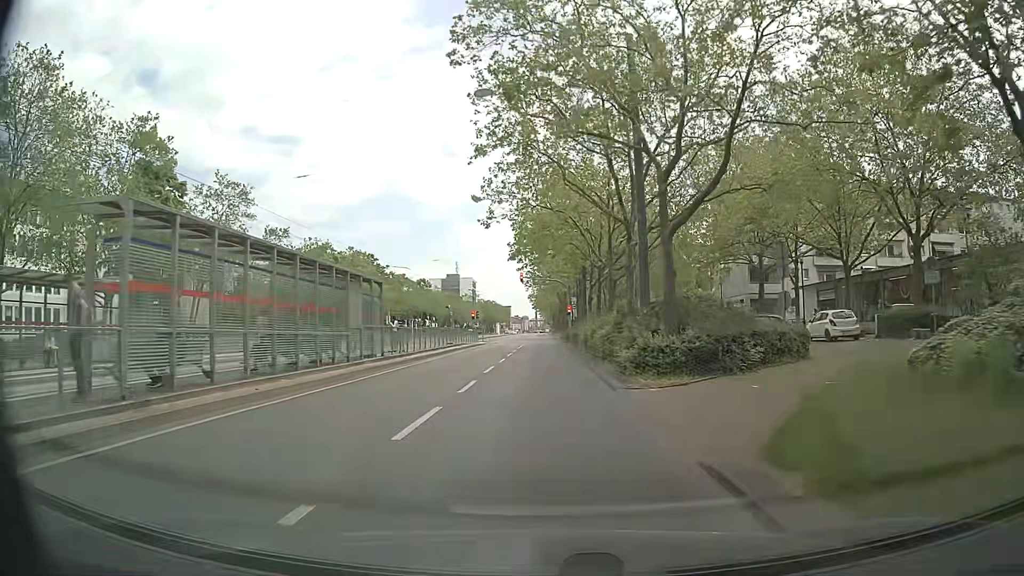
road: primary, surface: asphalt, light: Day
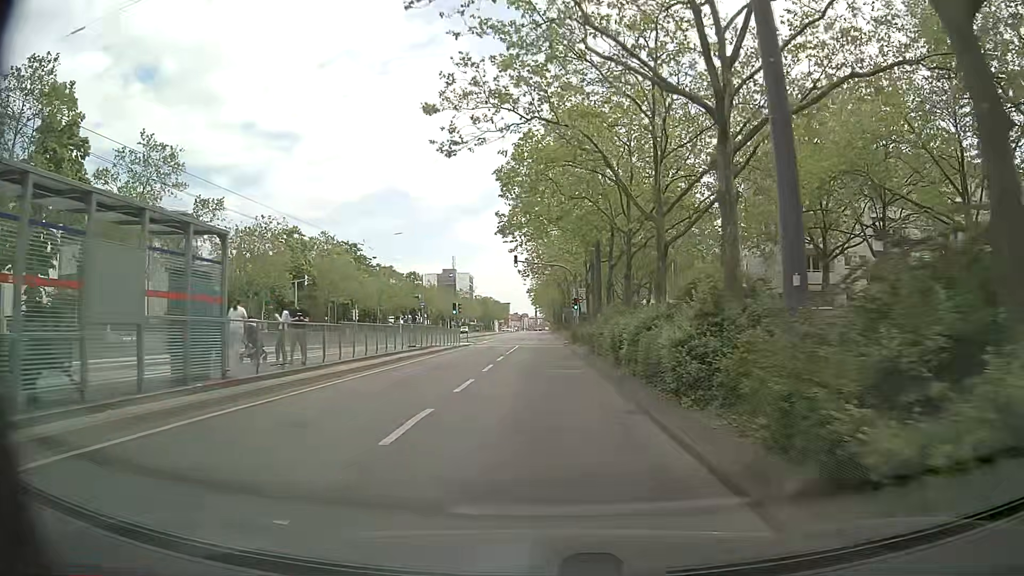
(+0.1, +13.1) m; 0°
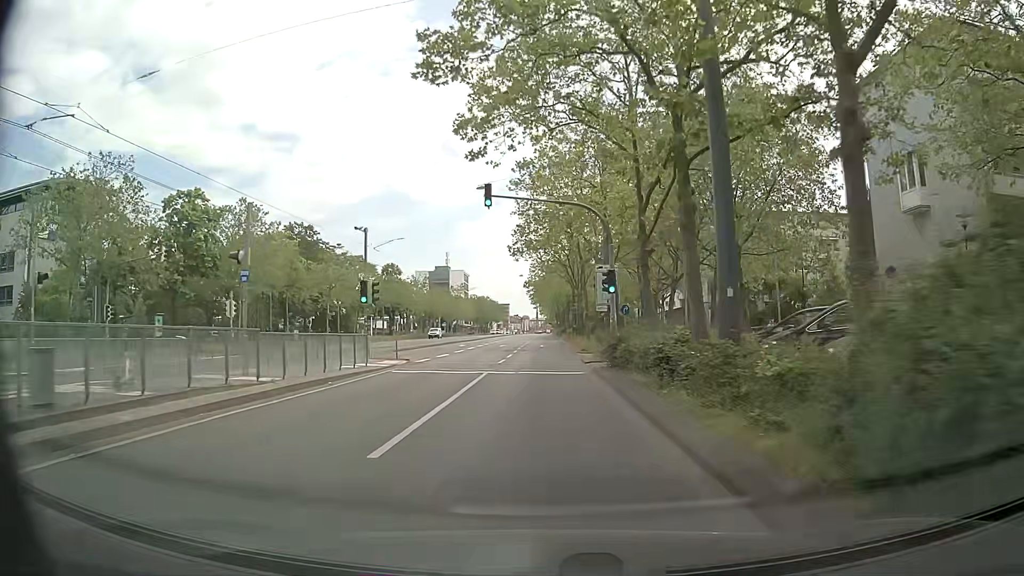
(0.0, +25.7) m; +1°
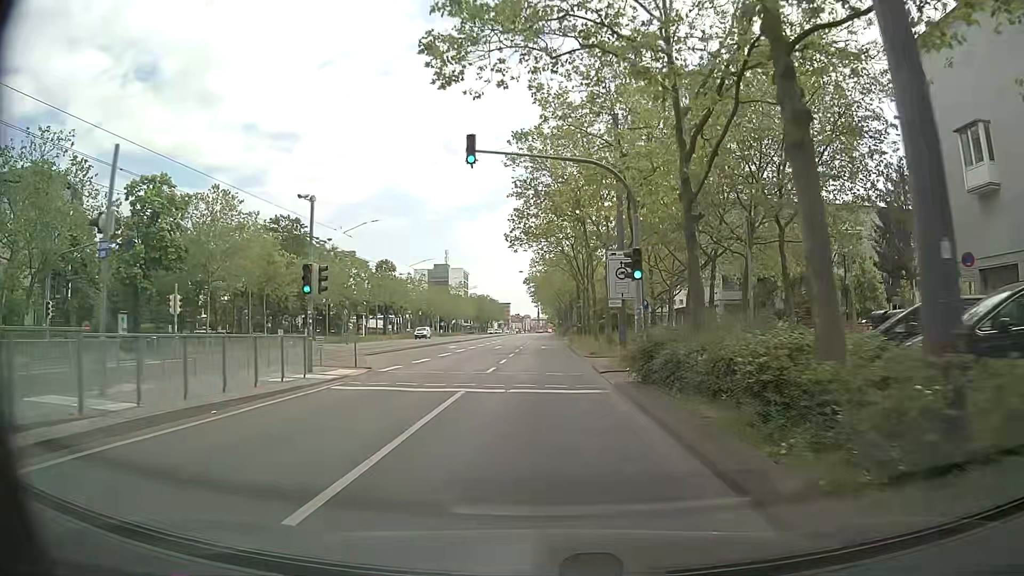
(-0.1, +6.2) m; -1°
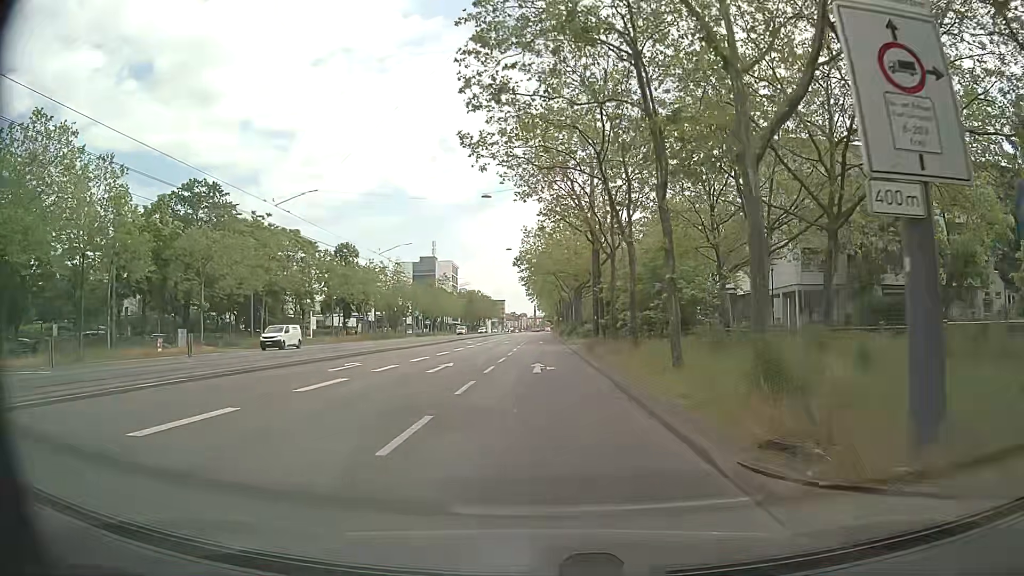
(0.0, +25.2) m; 0°
(0, +10) (0, +20) (0, +30) (0, +40) (0, +50) (0, +60) (0, +70) (0, +80) (0, +90) (0, +100) m
